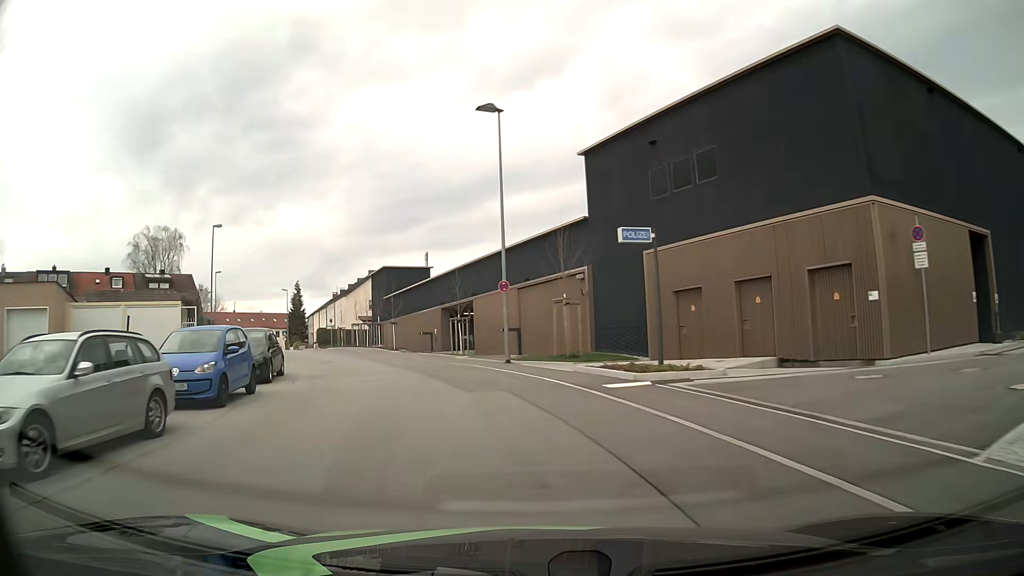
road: residential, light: Day
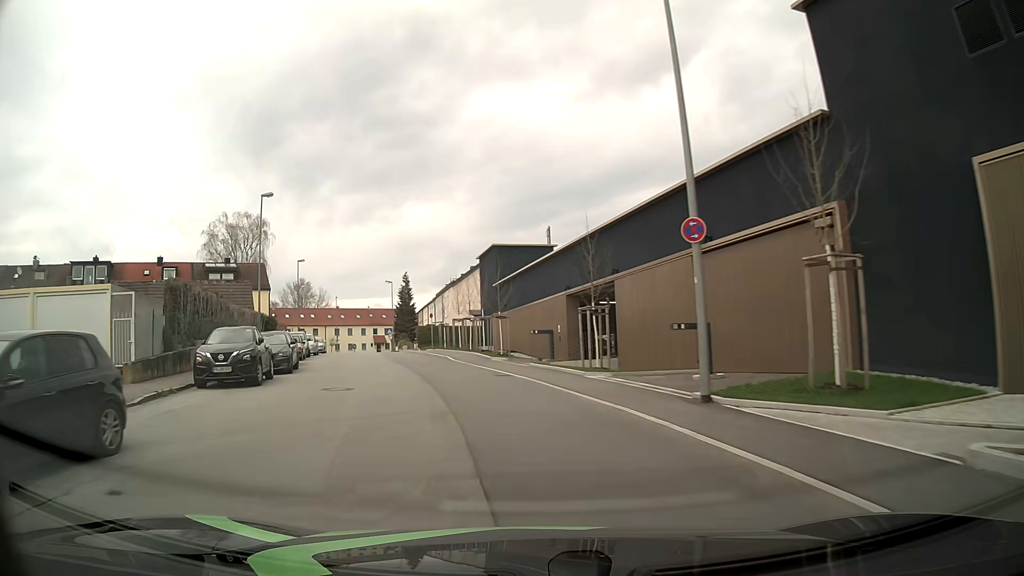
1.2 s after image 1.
(-1.2, +14.0) m; -11°
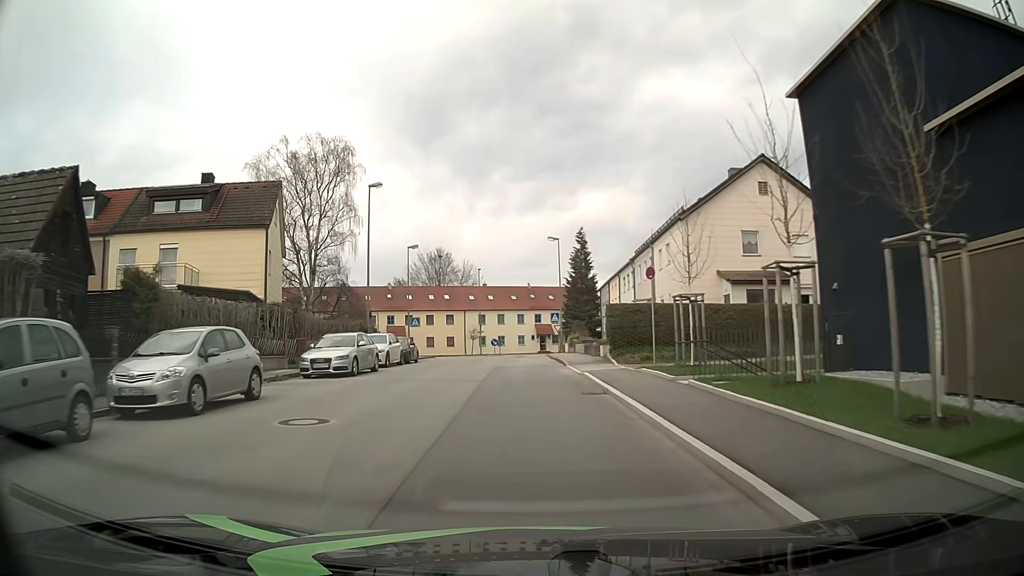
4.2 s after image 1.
(-6.4, +35.9) m; -15°
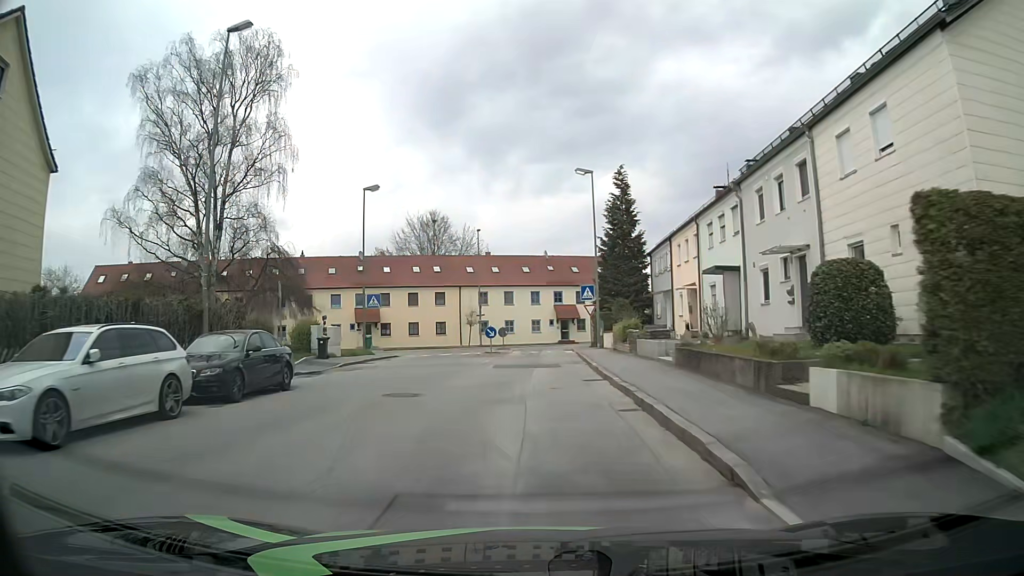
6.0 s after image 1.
(-0.3, +20.9) m; -2°
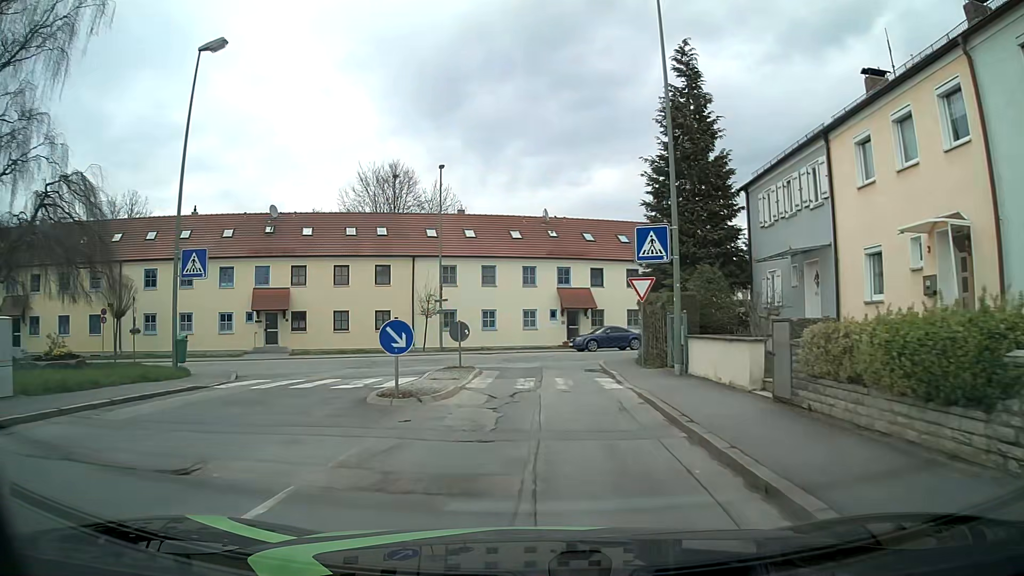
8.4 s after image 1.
(+0.2, +21.6) m; +1°
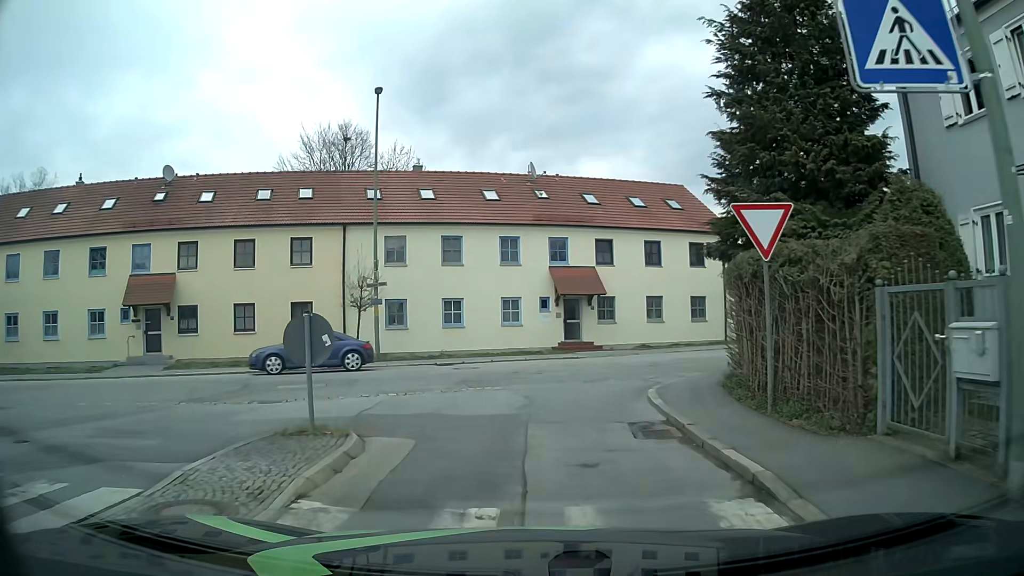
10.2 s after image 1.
(+0.1, +12.1) m; +1°
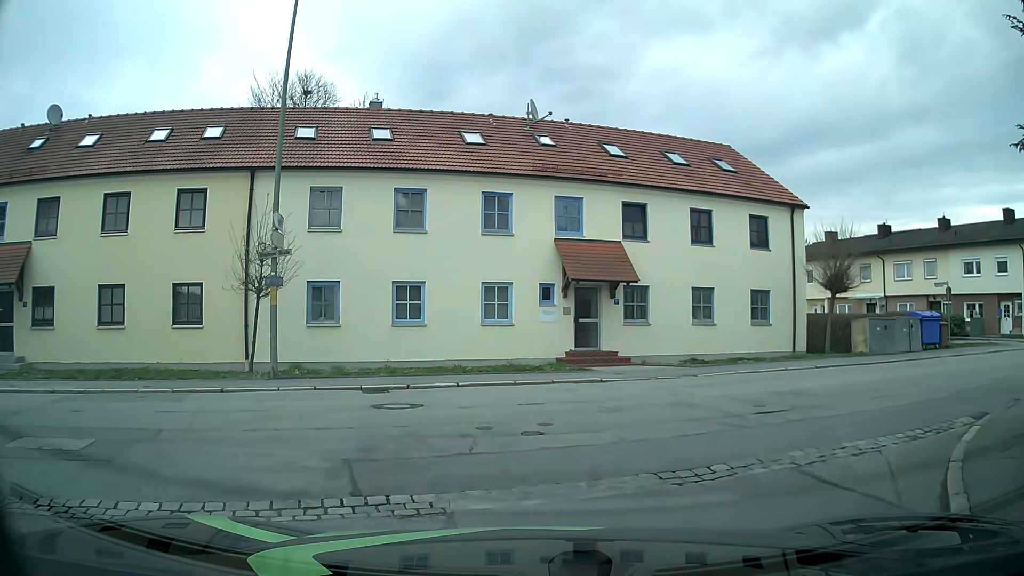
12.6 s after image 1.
(-0.1, +9.4) m; -1°
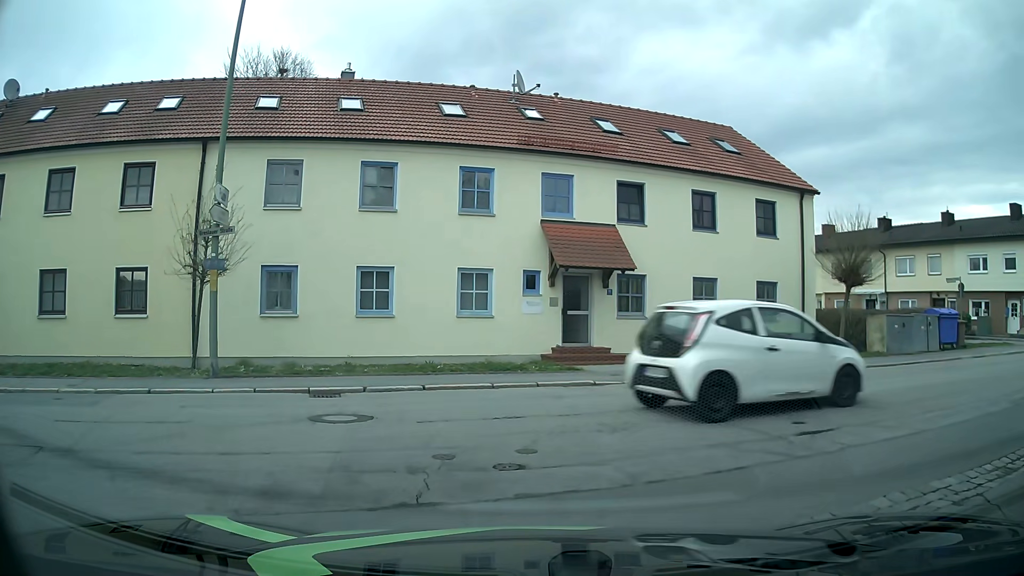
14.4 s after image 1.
(0.0, +2.2) m; +1°
